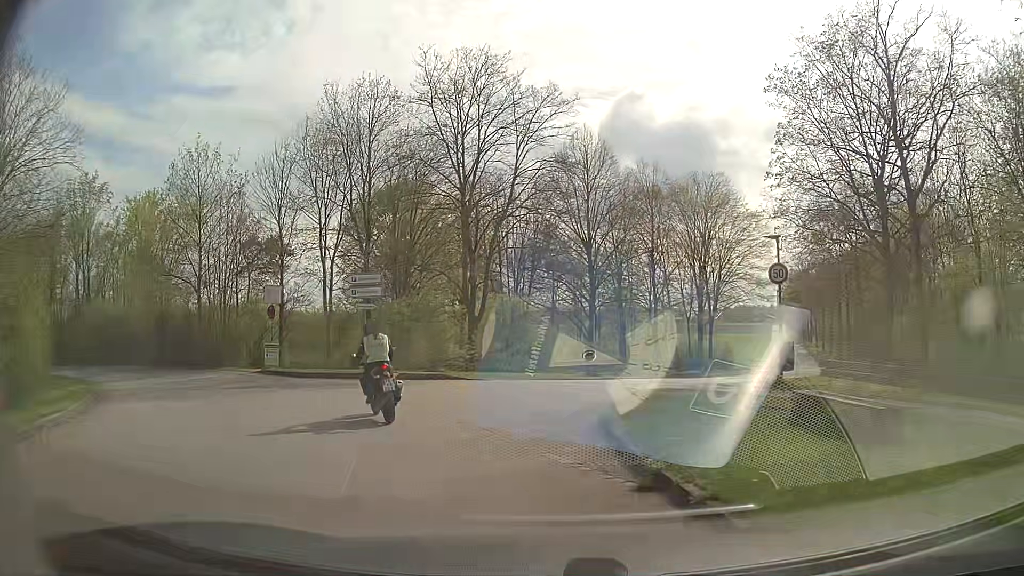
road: unclassified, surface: asphalt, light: Day
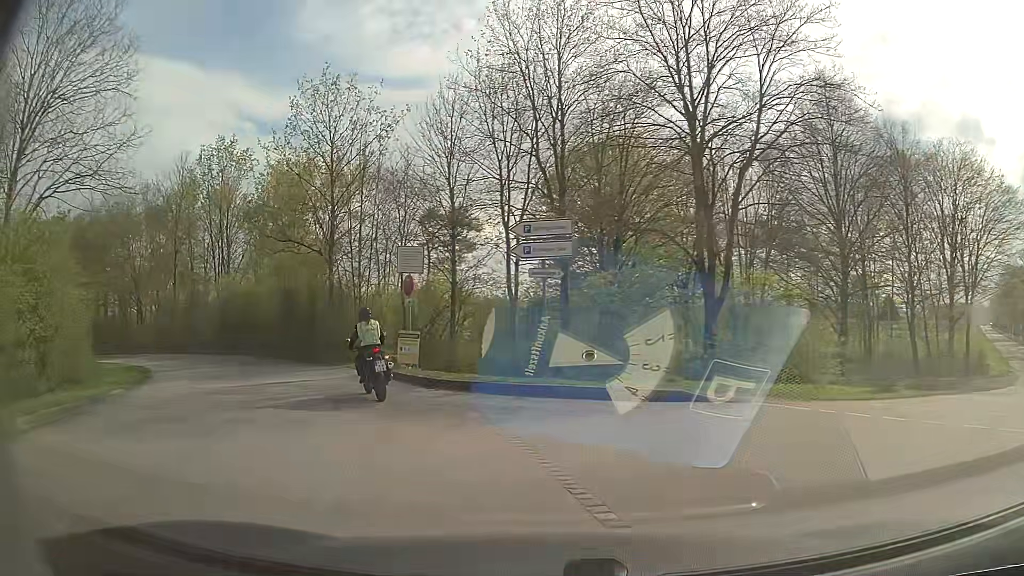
(-1.4, +9.4) m; -18°
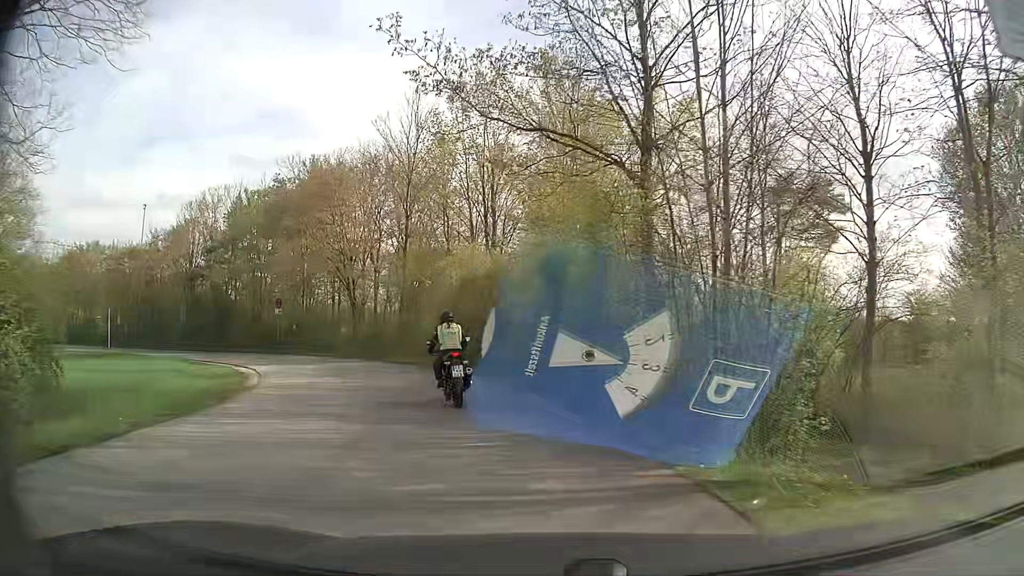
(-4.2, +15.2) m; -27°
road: service
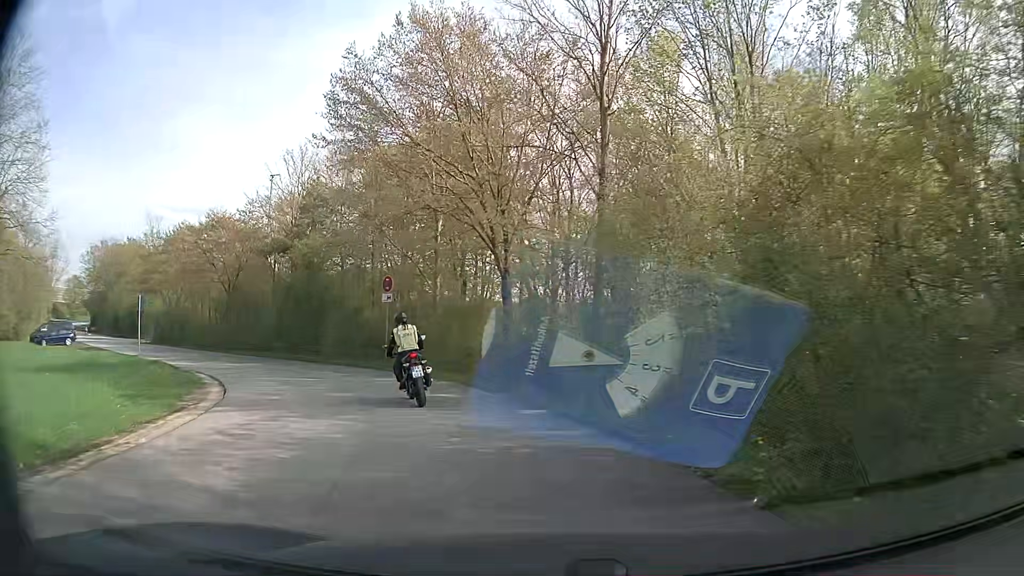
(-2.6, +17.0) m; -18°
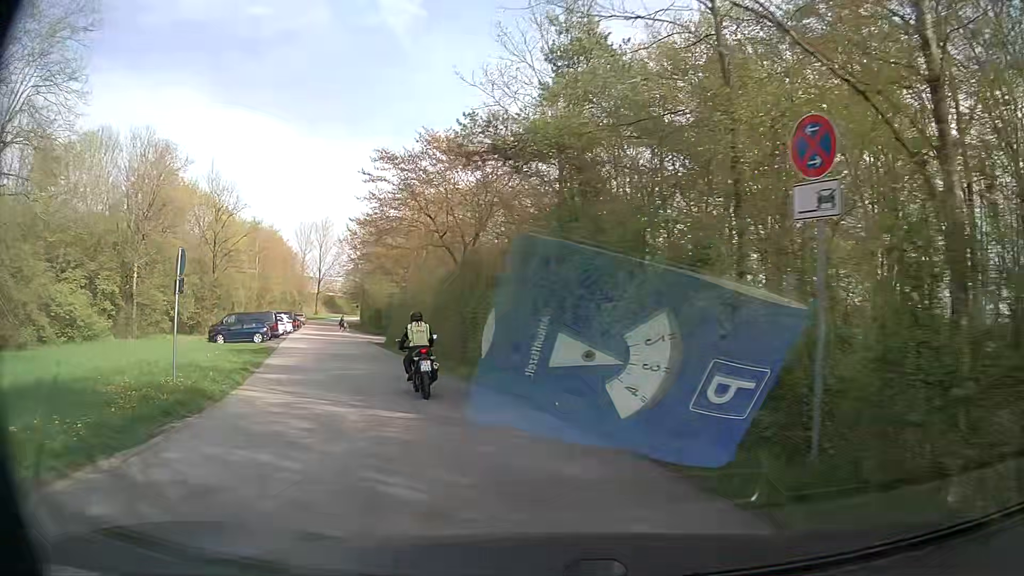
(-4.3, +17.9) m; -28°
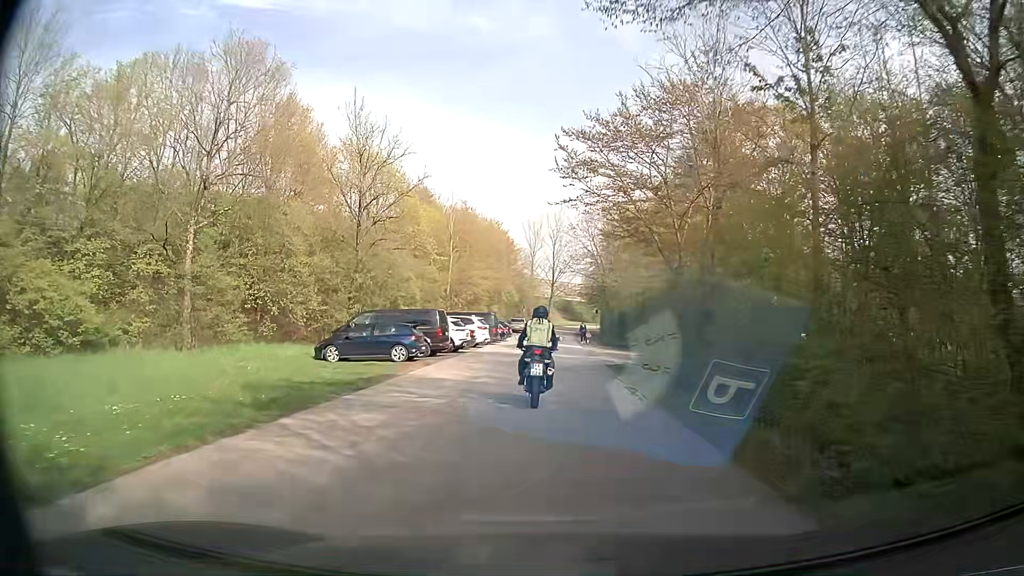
(-4.3, +19.4) m; -21°
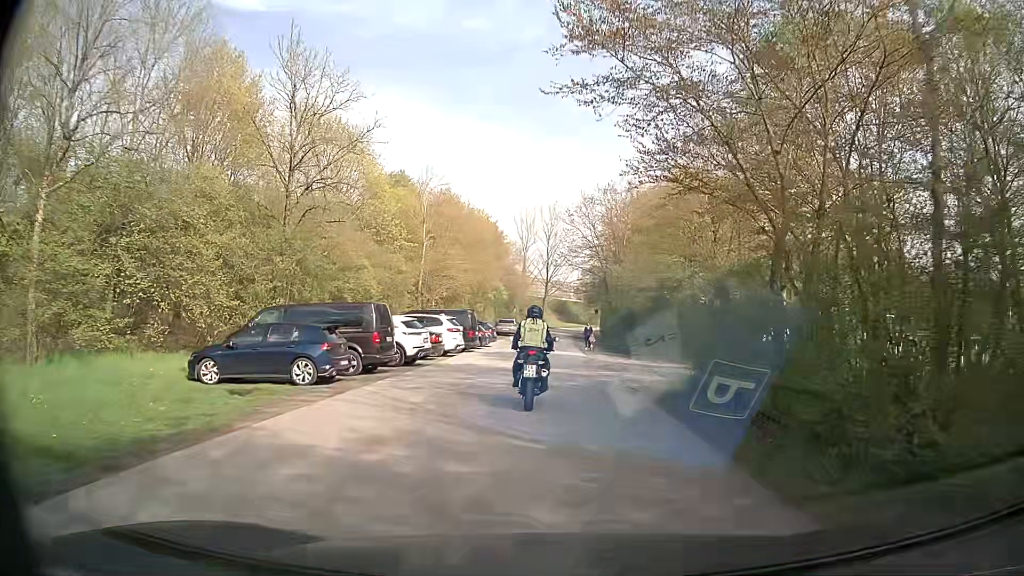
(0.0, +9.4) m; 0°
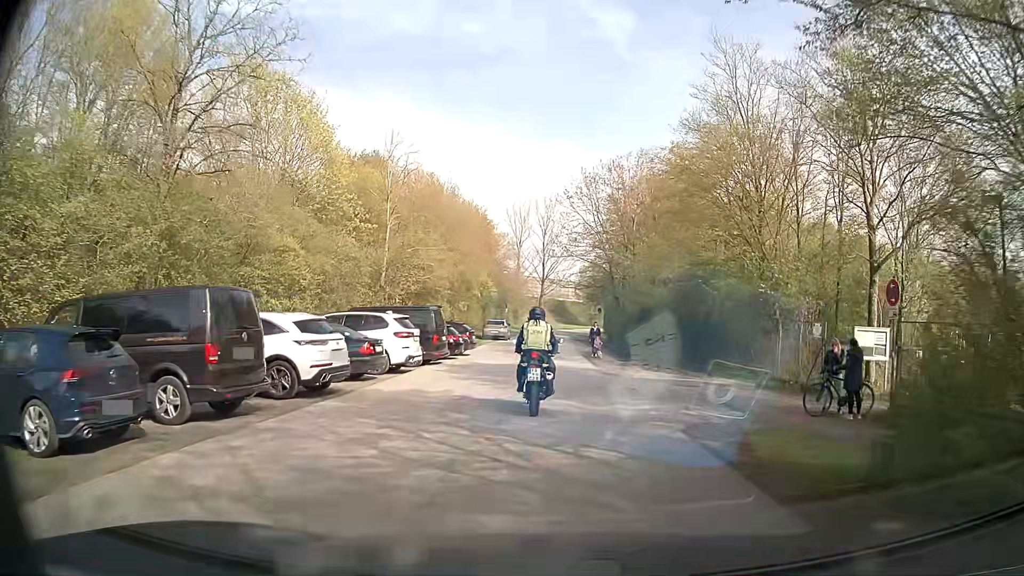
(+0.1, +9.0) m; +2°
